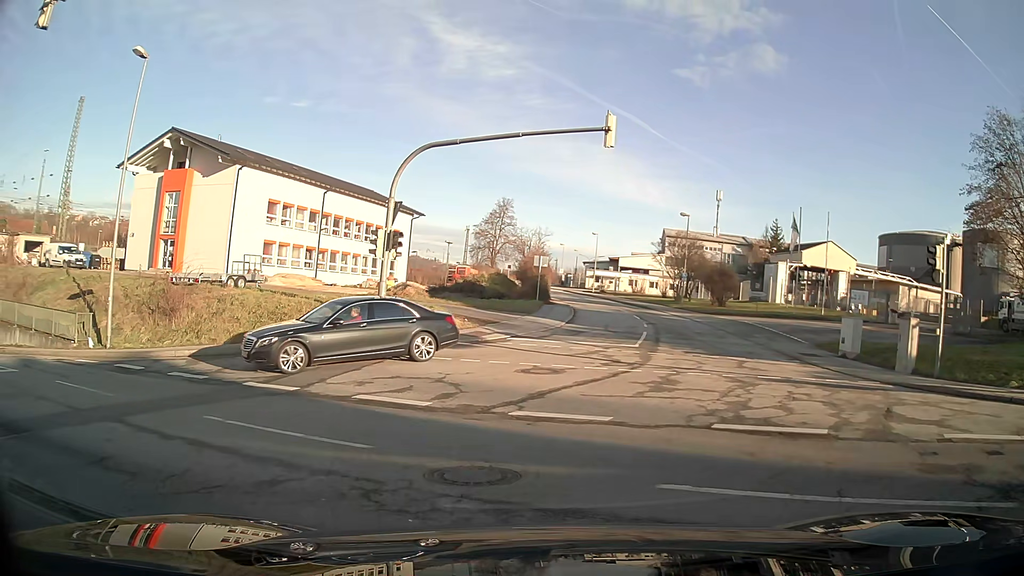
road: tertiary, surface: asphalt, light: Day
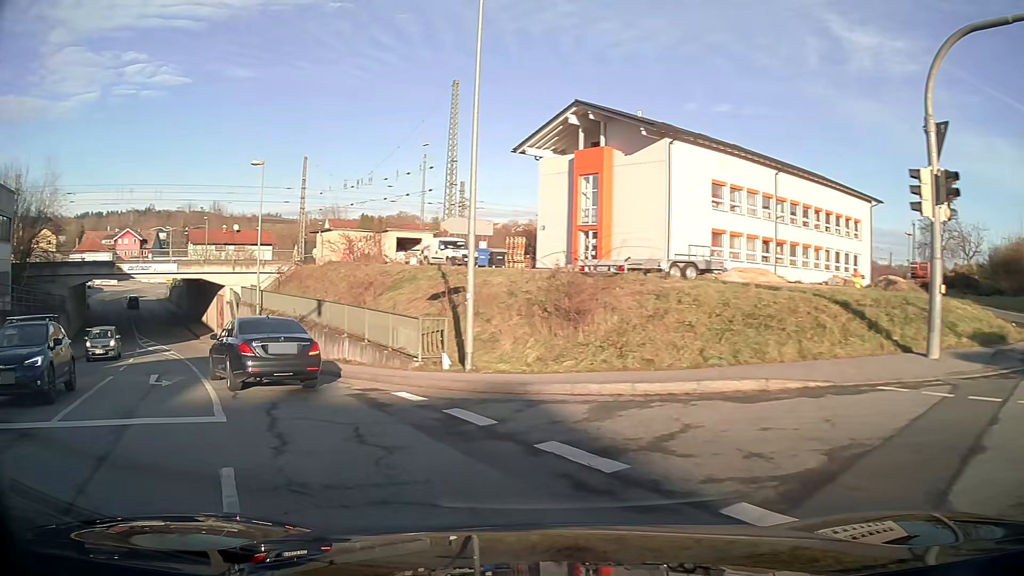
(-3.6, +8.5) m; -43°
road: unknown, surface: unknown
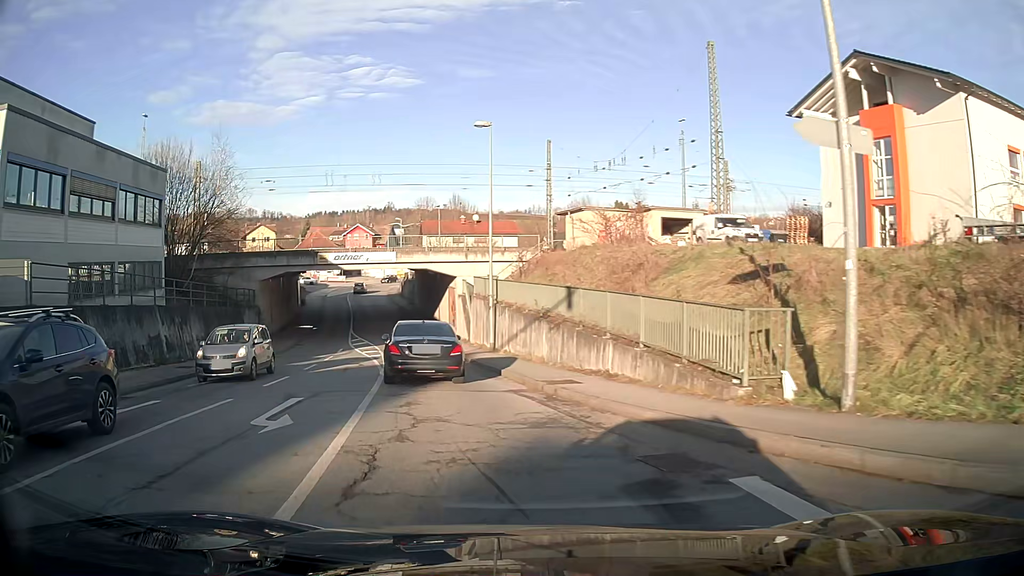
(-1.4, +7.5) m; -19°
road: tertiary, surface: asphalt
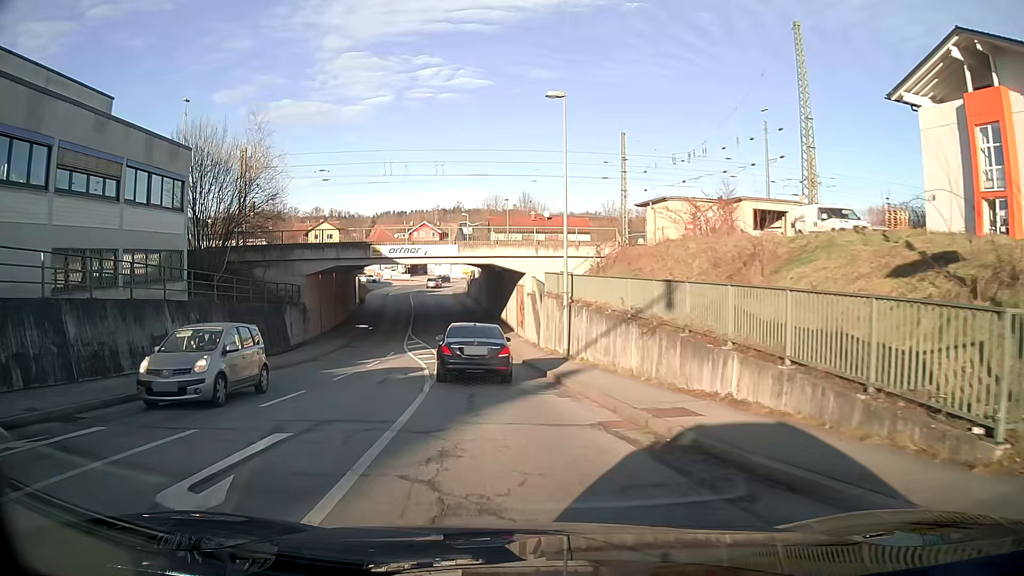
(-0.2, +4.4) m; -4°
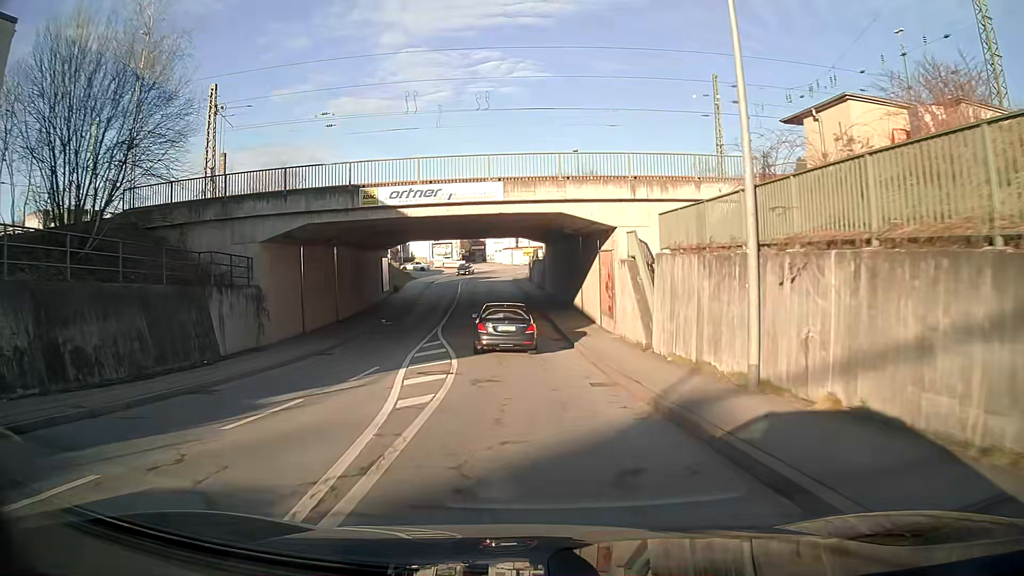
(-1.0, +15.9) m; -6°
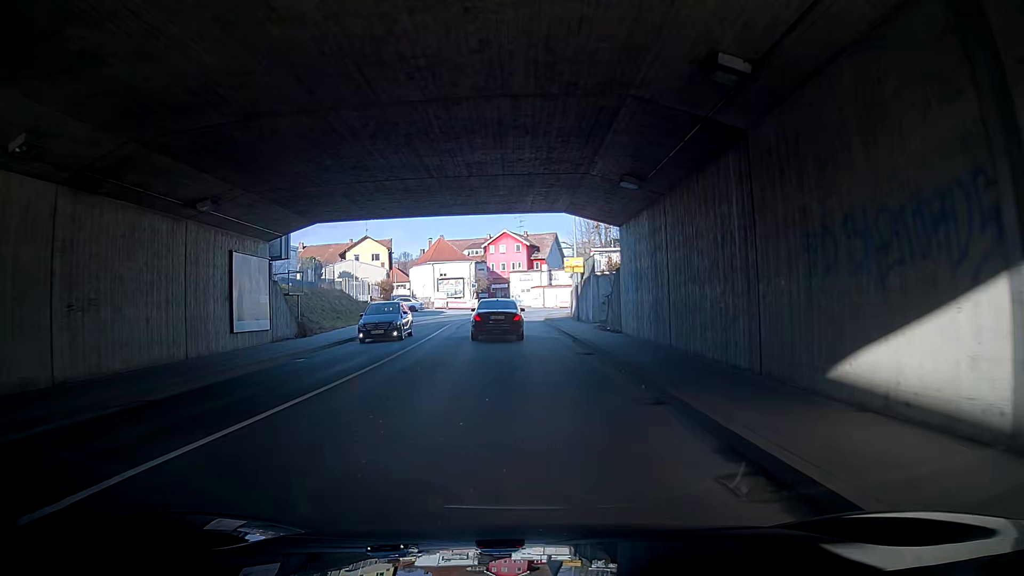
(-0.6, +32.1) m; -1°
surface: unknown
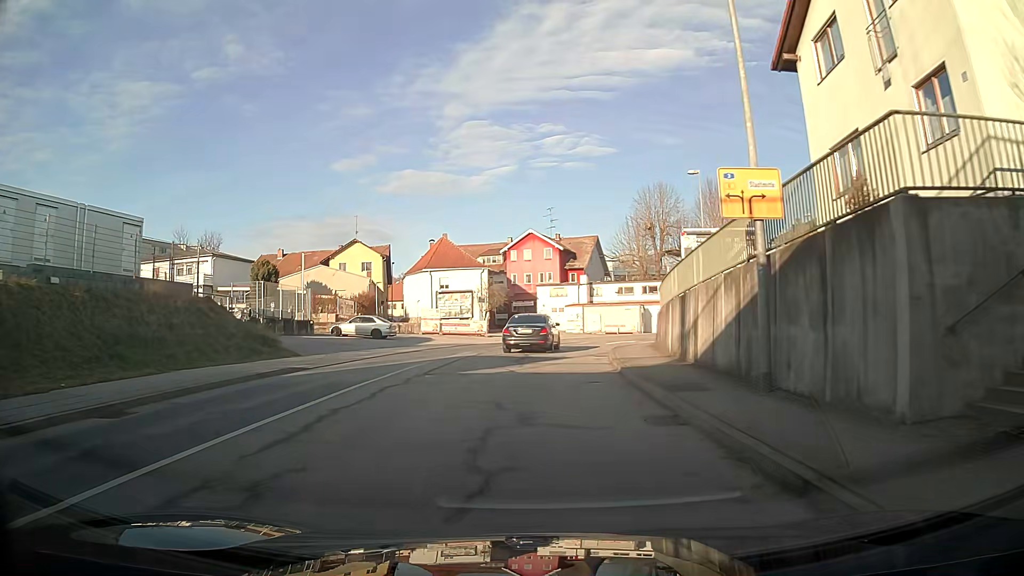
(-2.0, +26.2) m; -5°
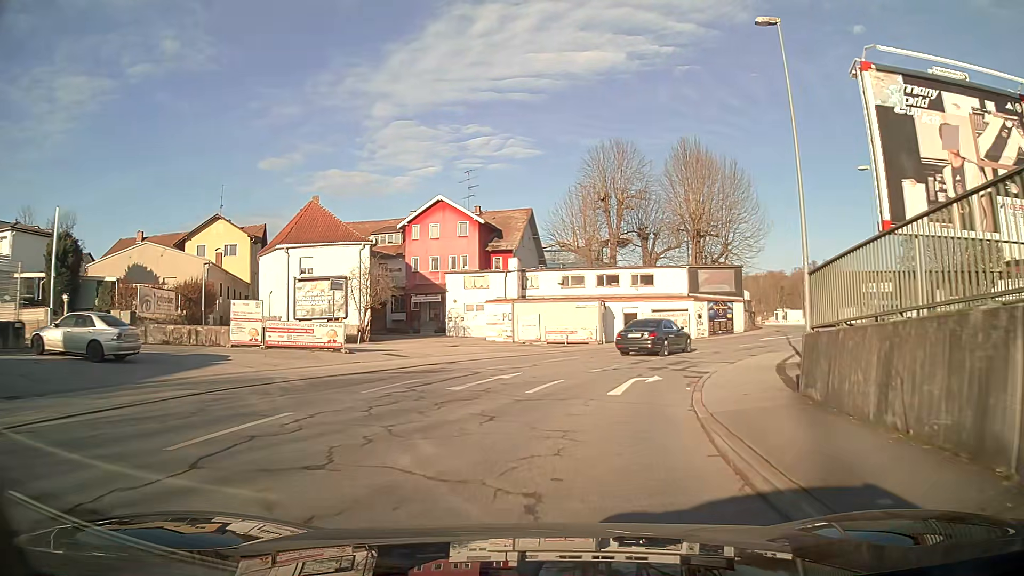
(+1.7, +23.4) m; +10°
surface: asphalt
